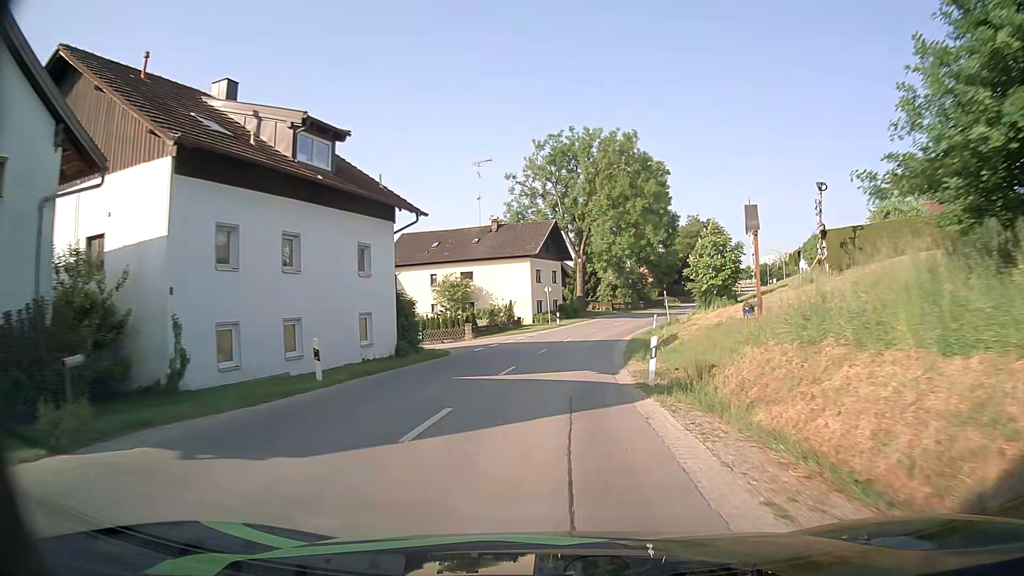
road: secondary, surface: asphalt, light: Day
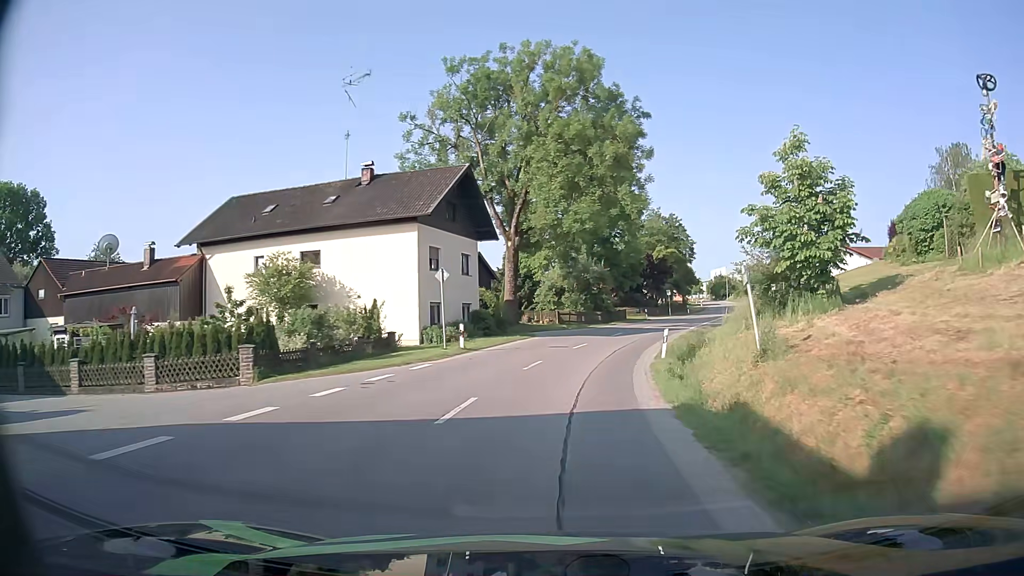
(+1.1, +25.3) m; +6°
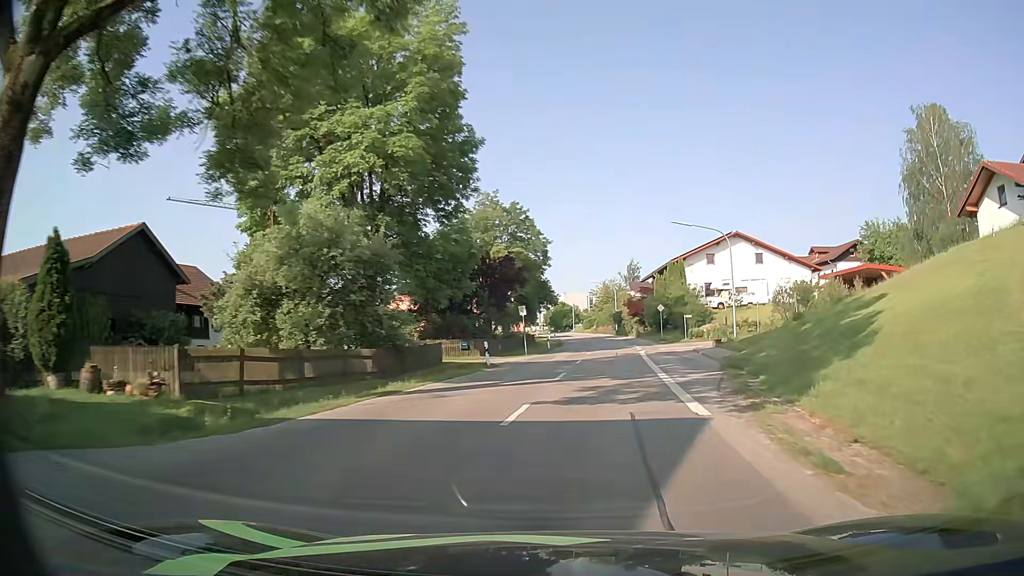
(+3.8, +34.7) m; +15°
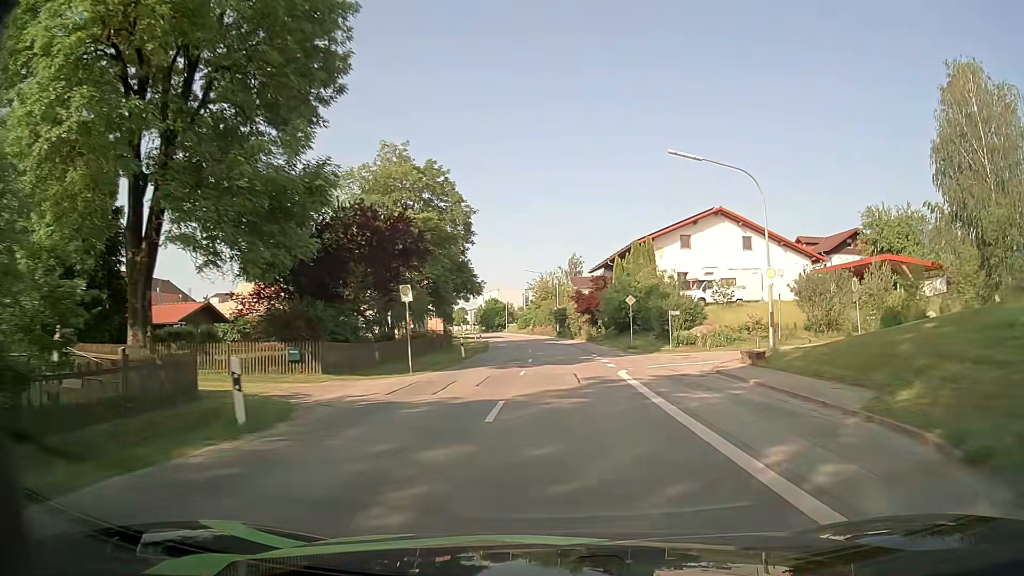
(+1.0, +17.5) m; +6°
(0, +10) (0, +20) (0, +30) (0, +40) (0, +50) (-1, +60) (-2, +70) (-3, +80) (-4, +90) (-6, +100) m
